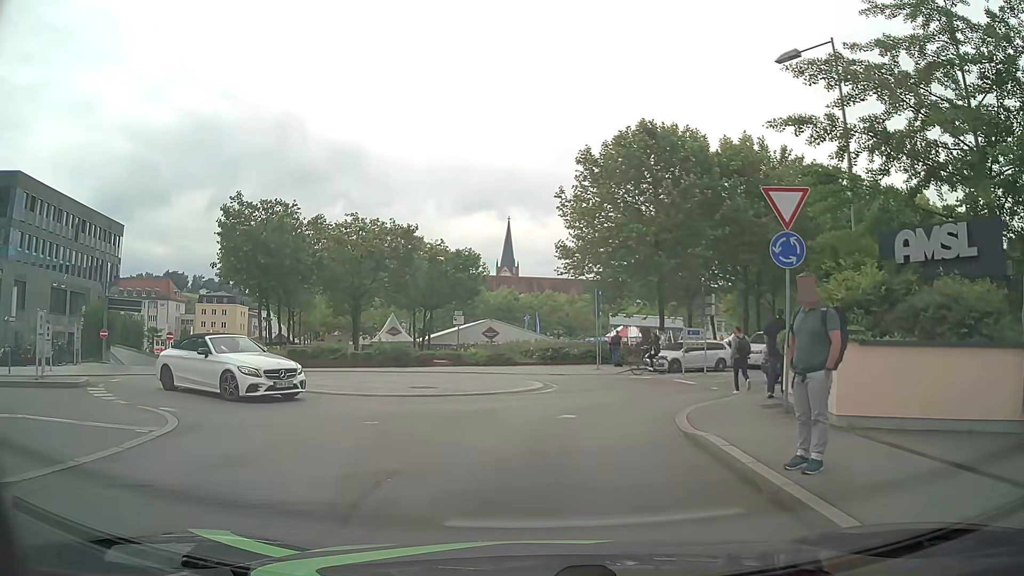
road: residential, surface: asphalt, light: Day
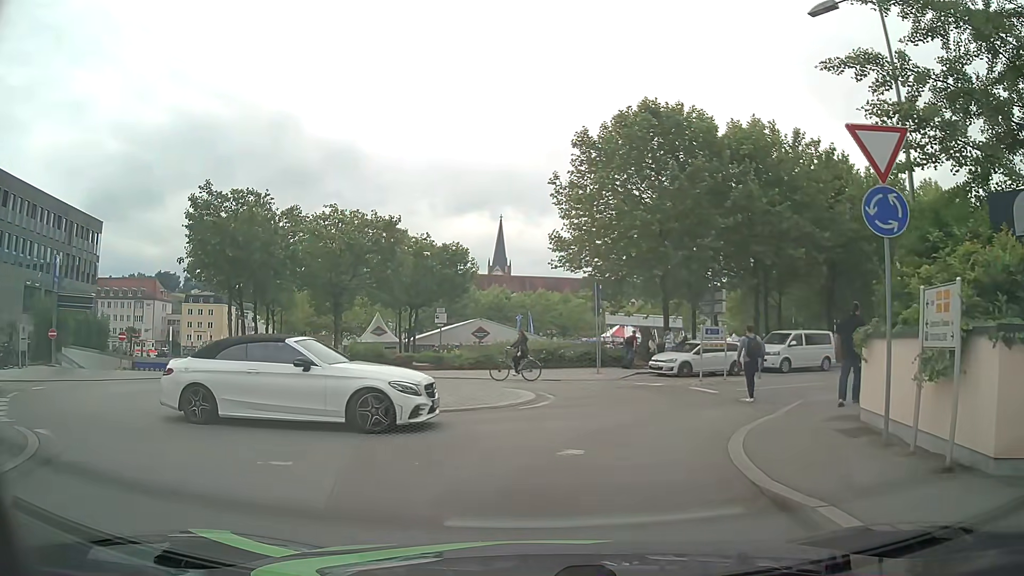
(0.0, +3.5) m; 0°
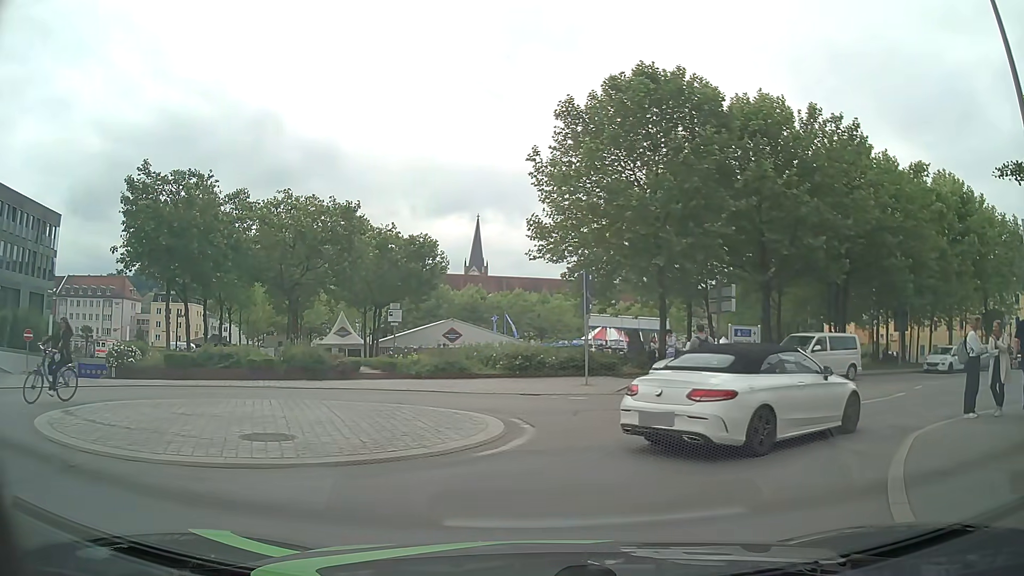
(+0.1, +5.1) m; +3°
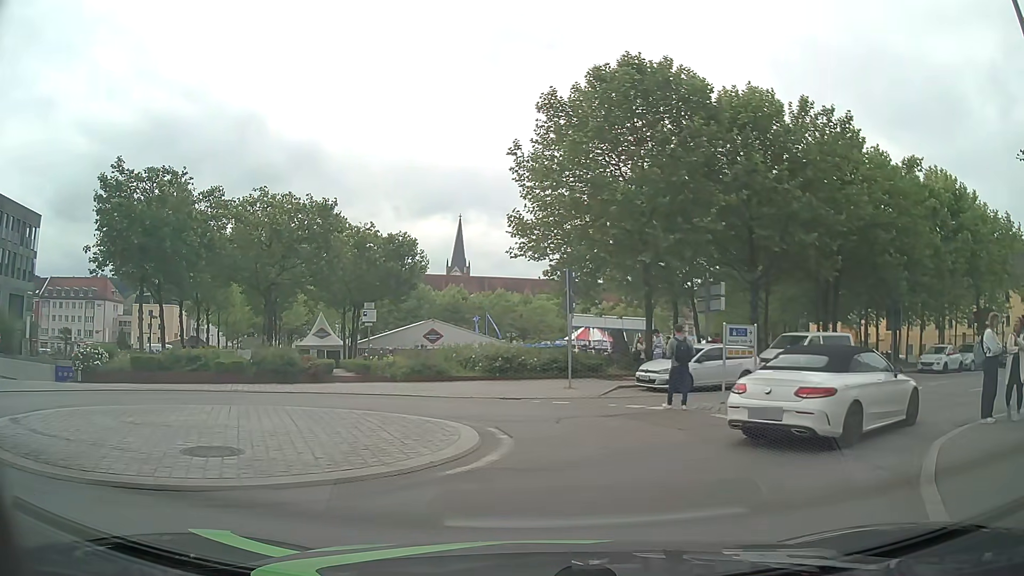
(0.0, +1.1) m; -1°
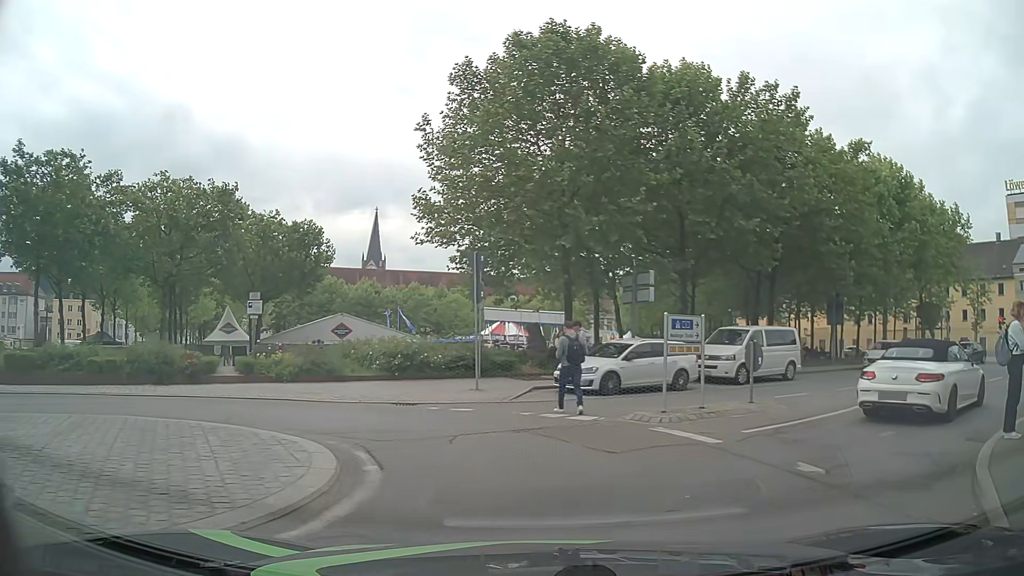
(+0.2, +2.9) m; +9°
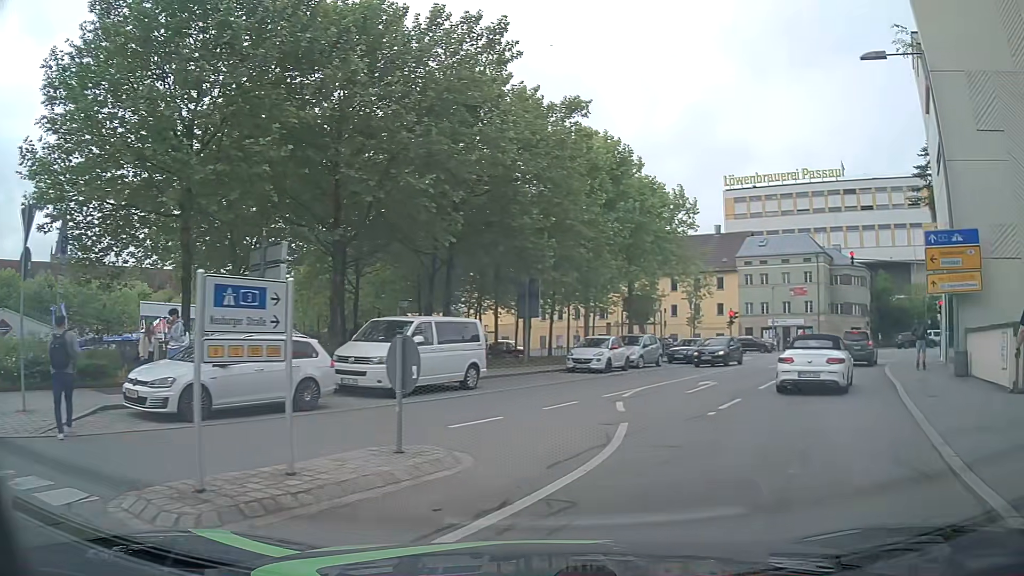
(+1.4, +6.4) m; +25°
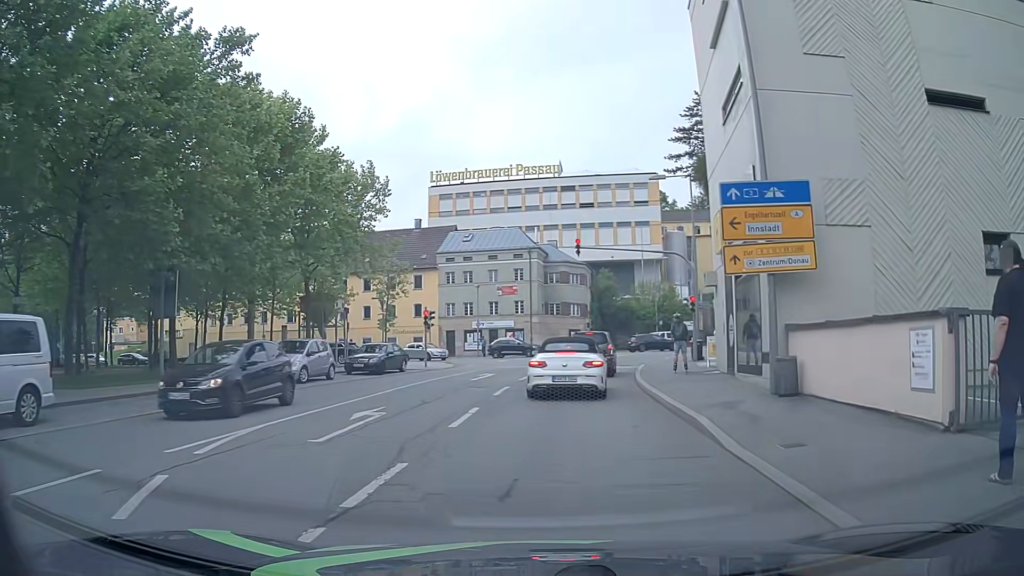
(+1.9, +7.0) m; +26°
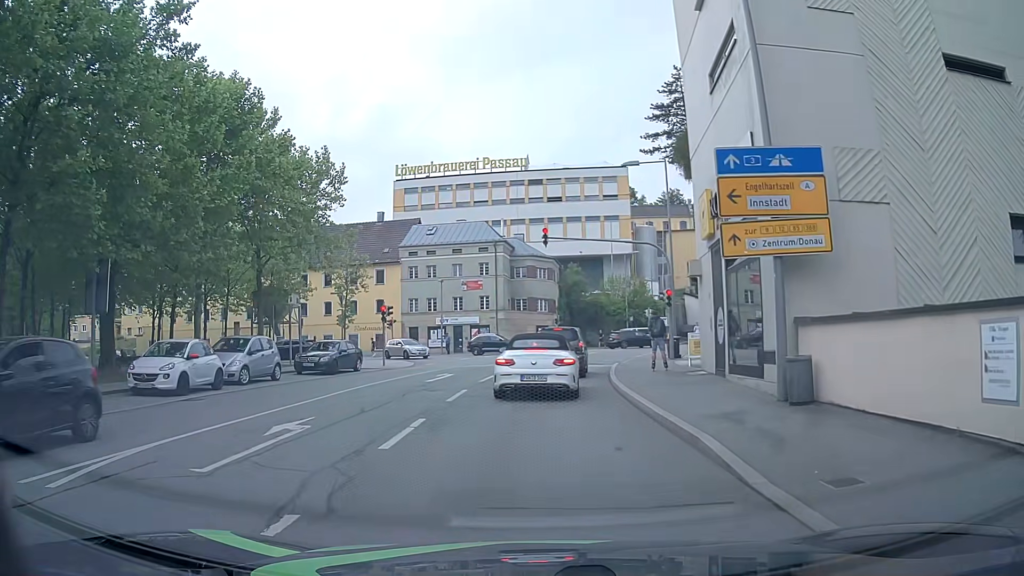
(+0.1, +2.3) m; +4°
